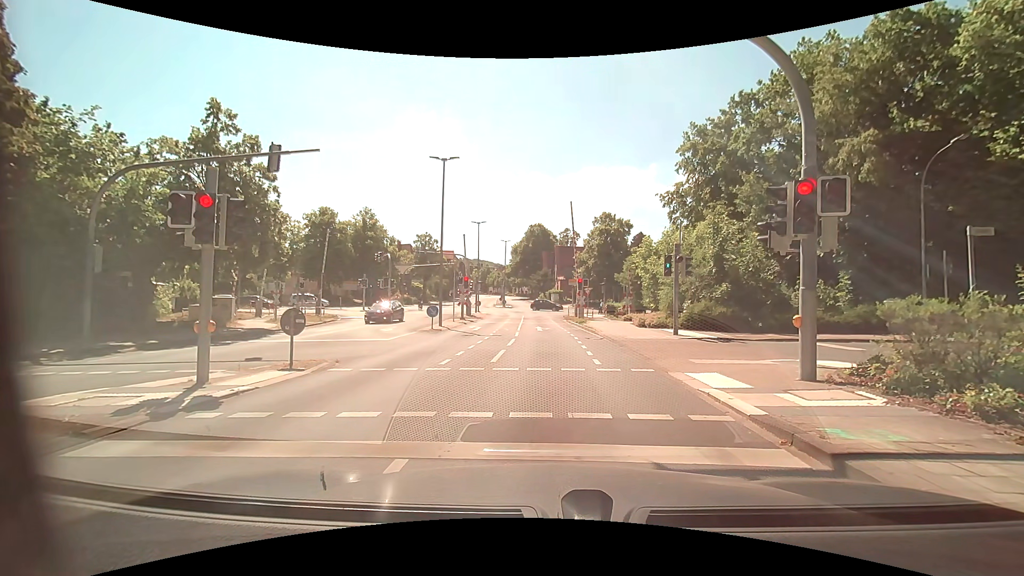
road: tertiary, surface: asphalt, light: Day
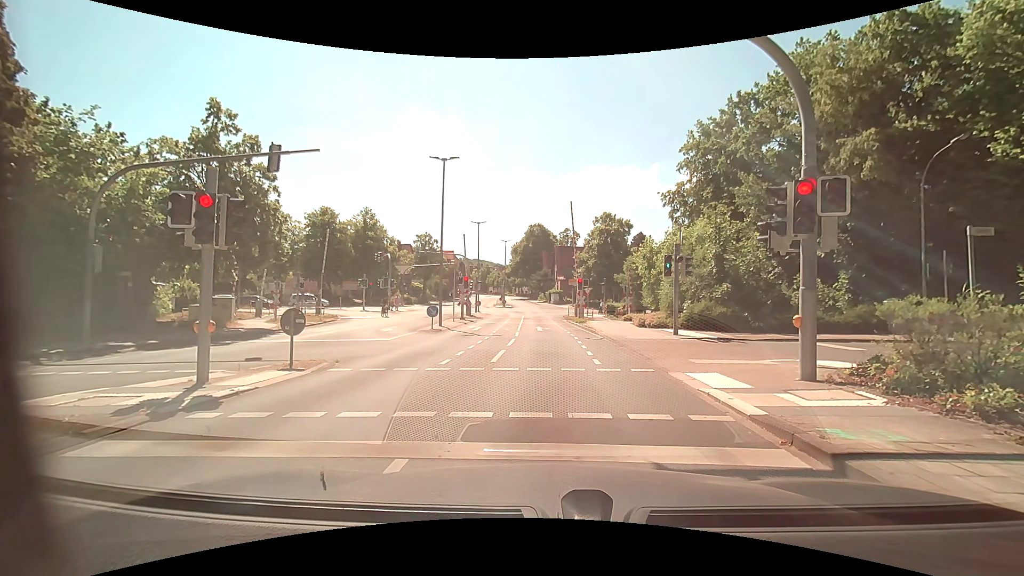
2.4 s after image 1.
(0.0, 0.0) m; 0°
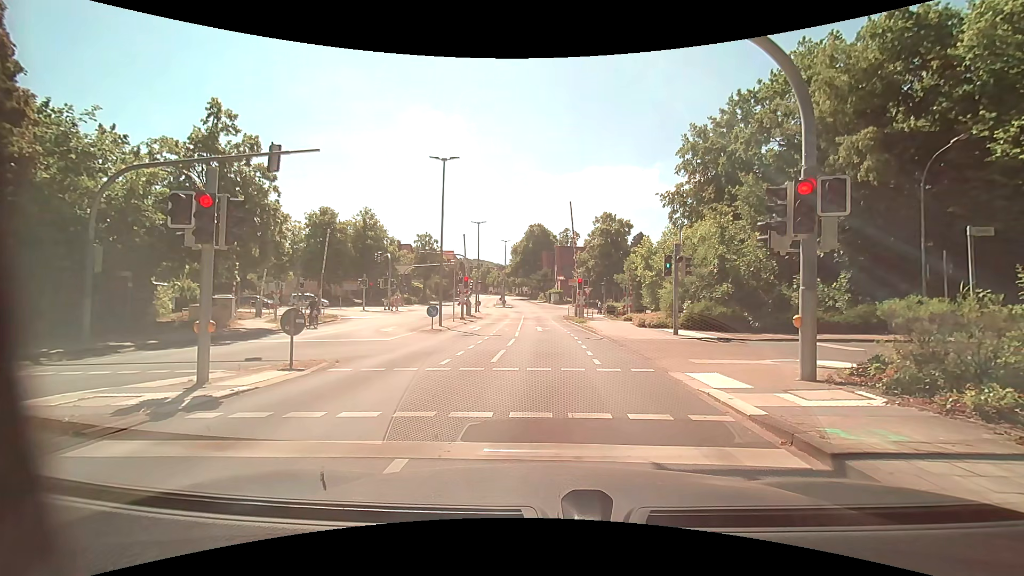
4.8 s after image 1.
(0.0, 0.0) m; 0°
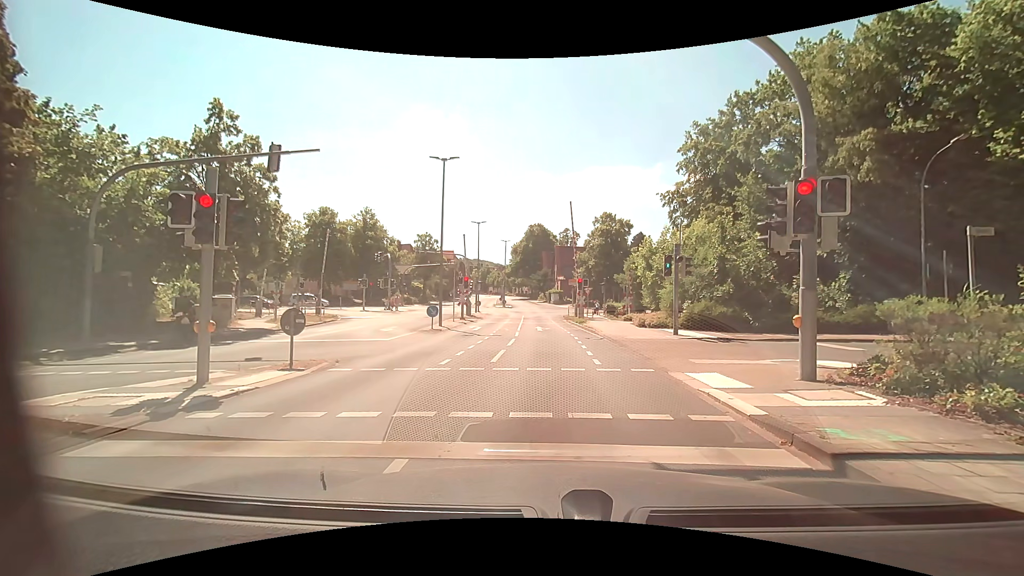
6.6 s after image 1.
(0.0, 0.0) m; 0°
